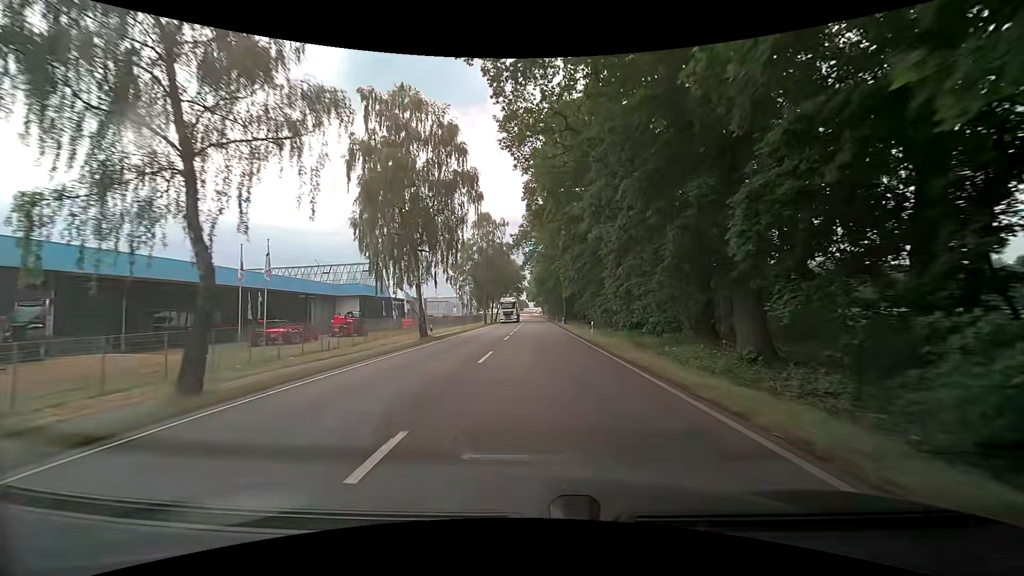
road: secondary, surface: asphalt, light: Day
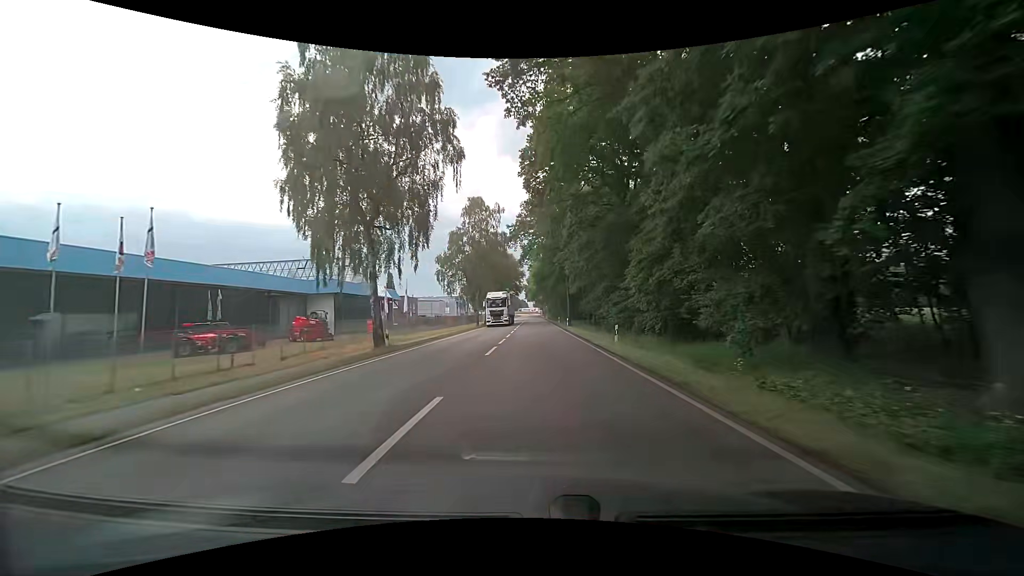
(0.0, +9.7) m; 0°
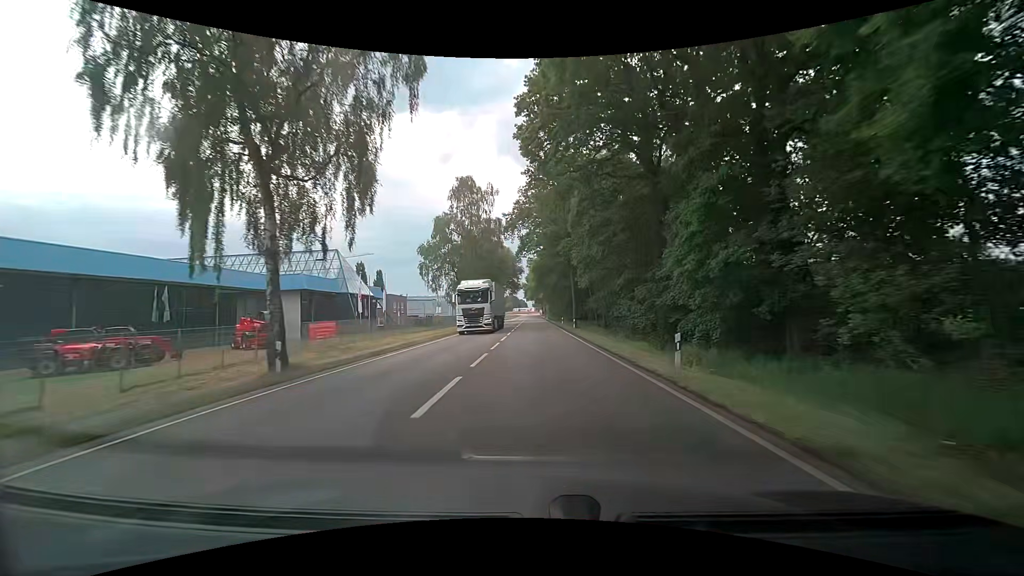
(0.0, +9.7) m; 0°
(0, +10) (0, +20) (0, +30) (0, +40) (0, +50) (0, +60) (0, +70) (0, +80) (0, +90) (0, +100) m
